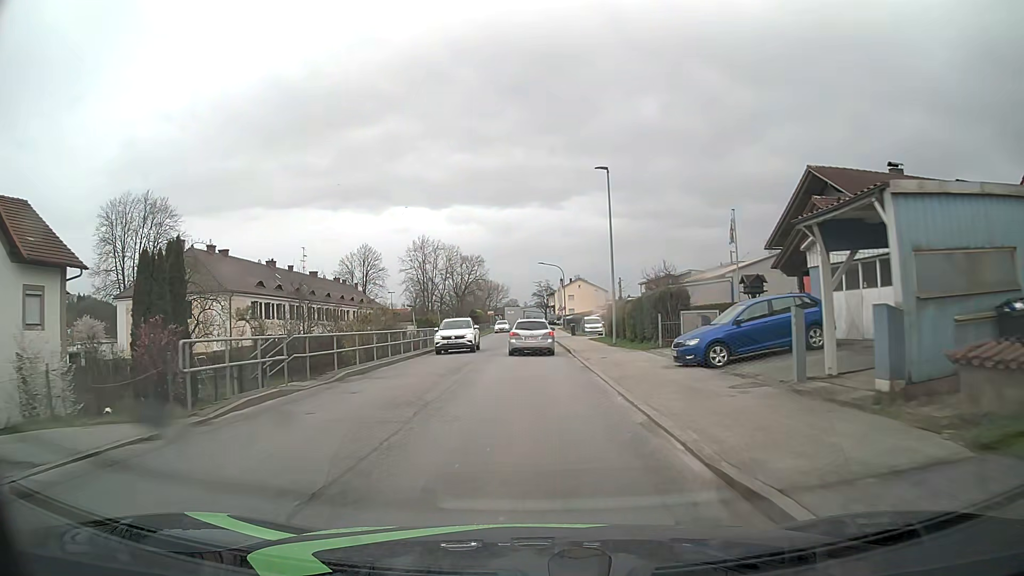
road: unclassified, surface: asphalt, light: Day
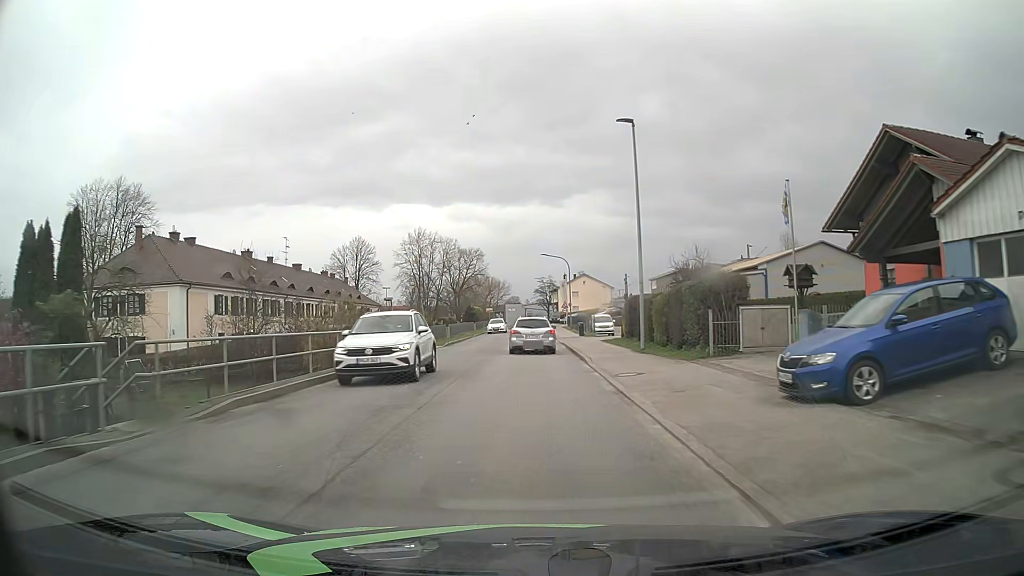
(0.0, +7.3) m; 0°
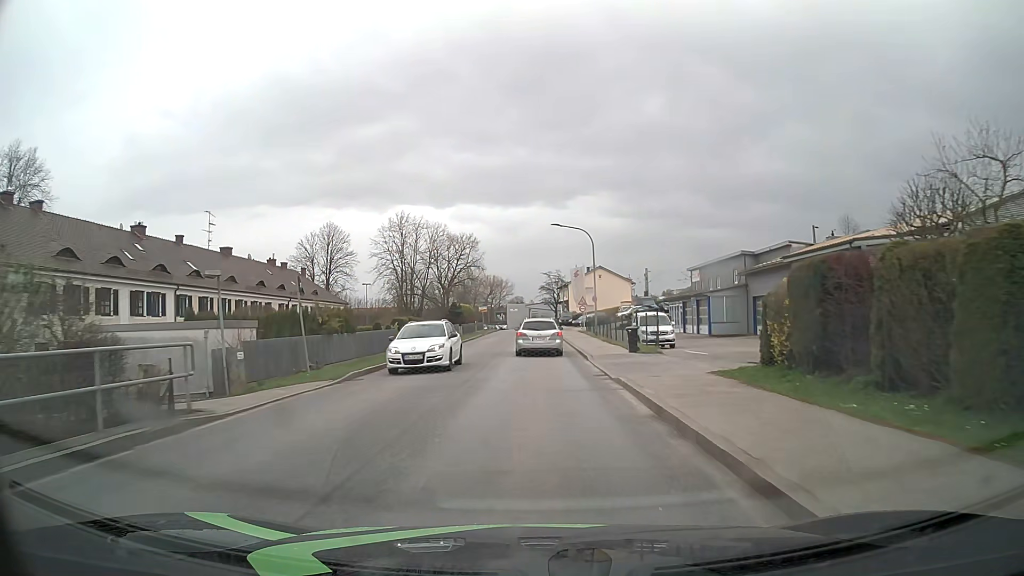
(-0.2, +21.9) m; -1°
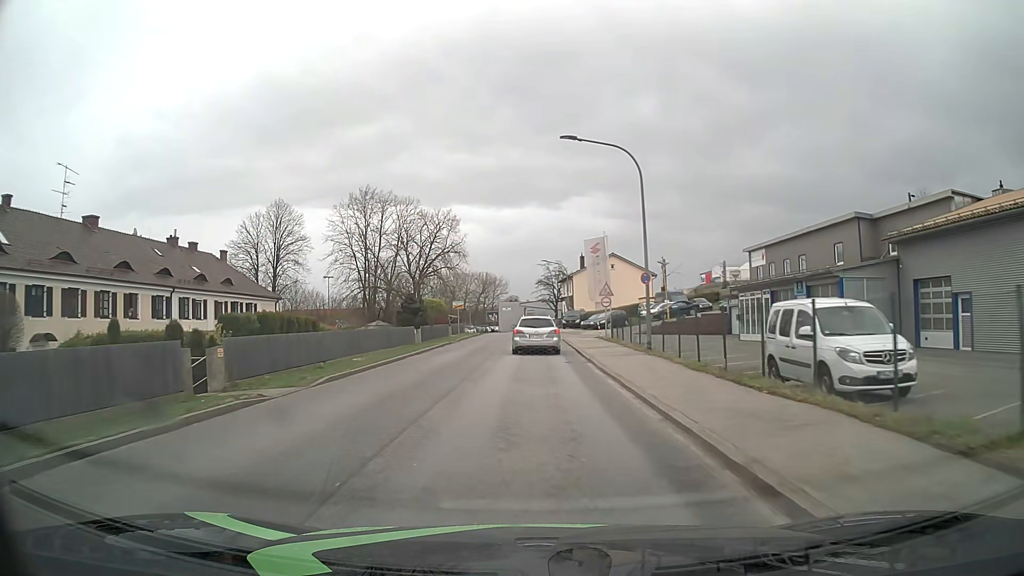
(+0.1, +21.7) m; 0°
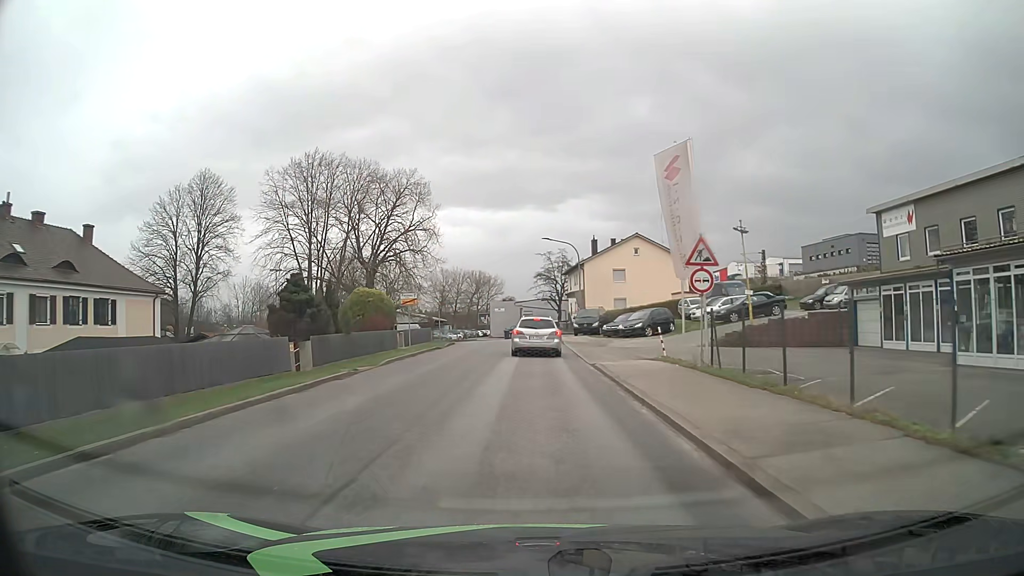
(0.0, +21.4) m; 0°
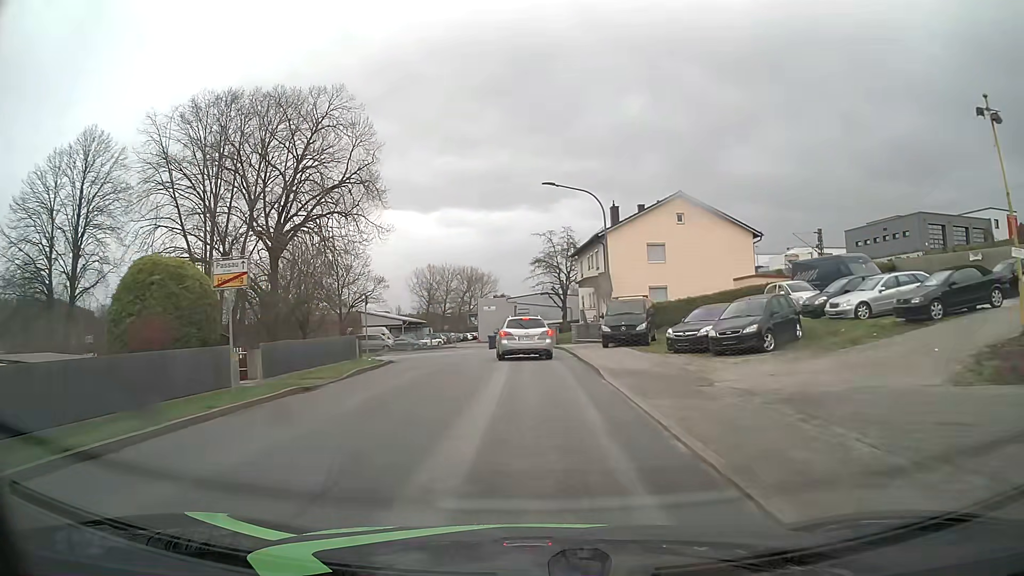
(+0.1, +20.6) m; +1°
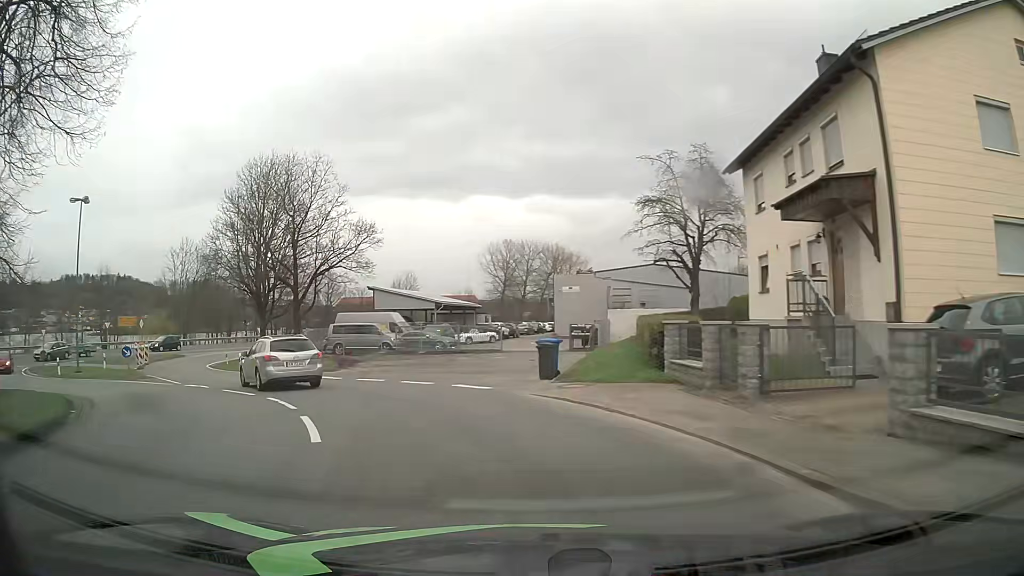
(-0.7, +29.2) m; -7°
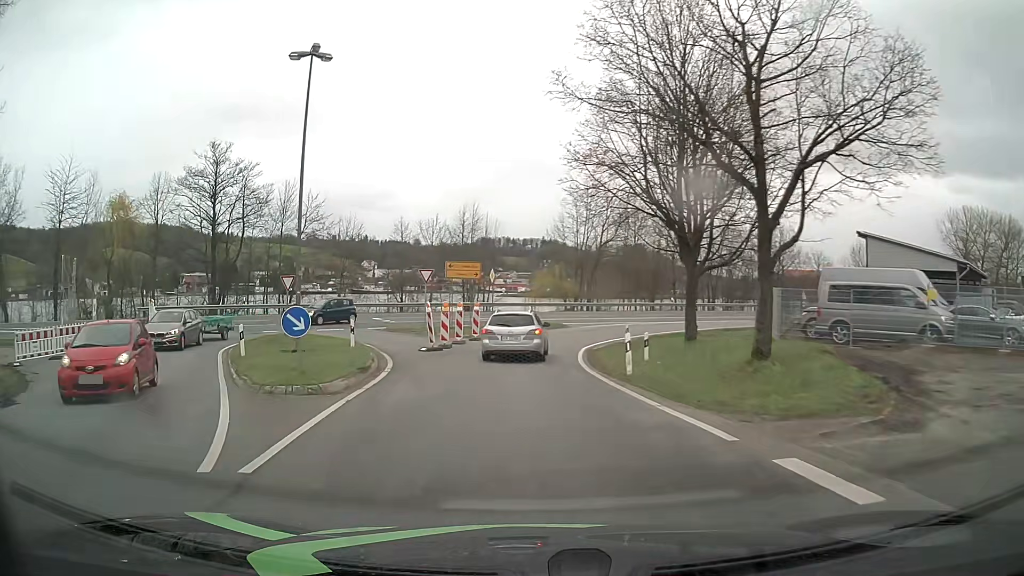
(-6.9, +20.1) m; -38°
(0, +10) (-1, +20) (+1, +30) (+4, +39) (+10, +47) (+18, +53) (+27, +59) (+35, +64) (+44, +69) (+53, +74) m
